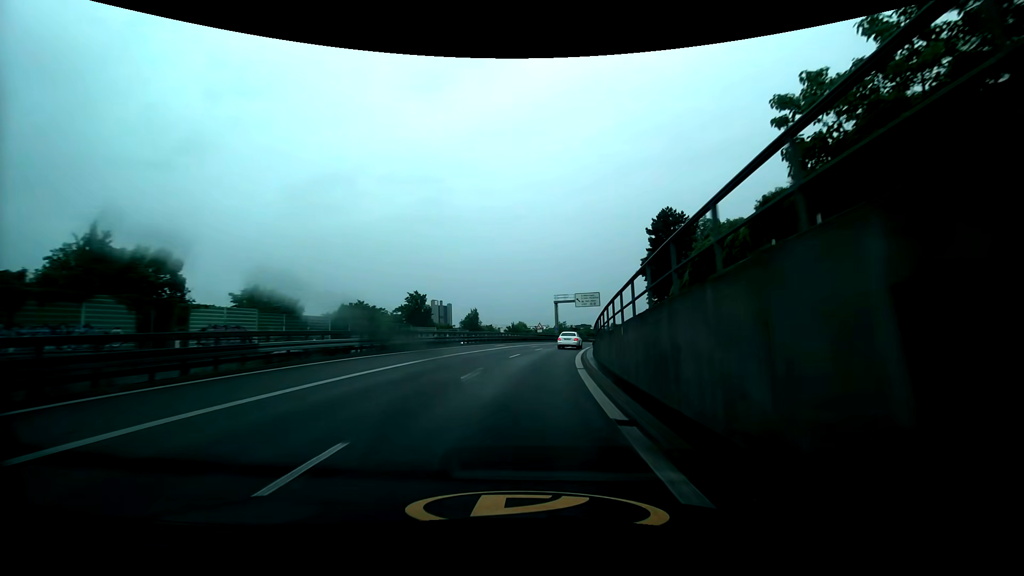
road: trunk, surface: asphalt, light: Day
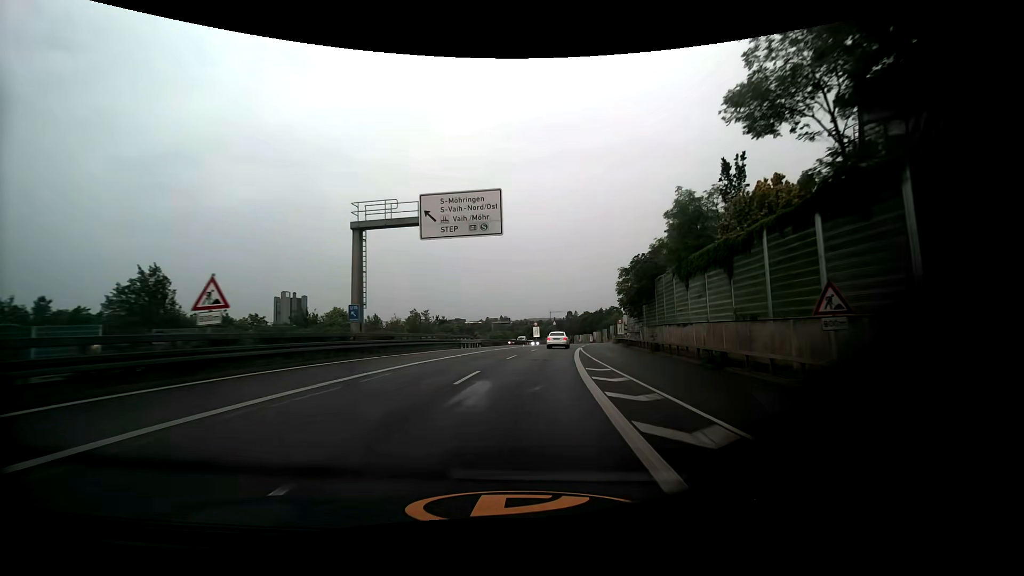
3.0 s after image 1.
(+7.3, +60.8) m; +14°
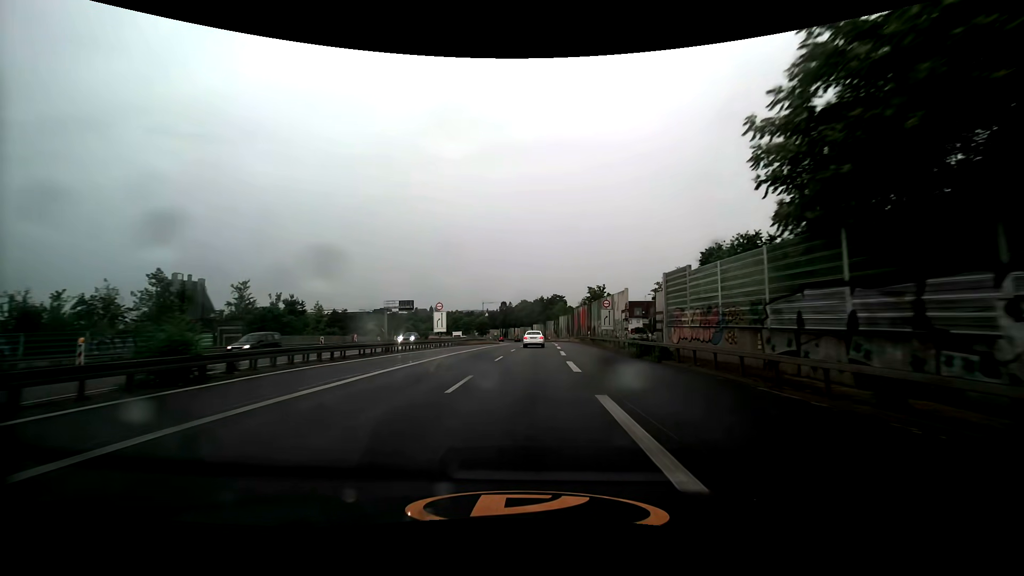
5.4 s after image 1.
(+3.9, +49.5) m; +8°
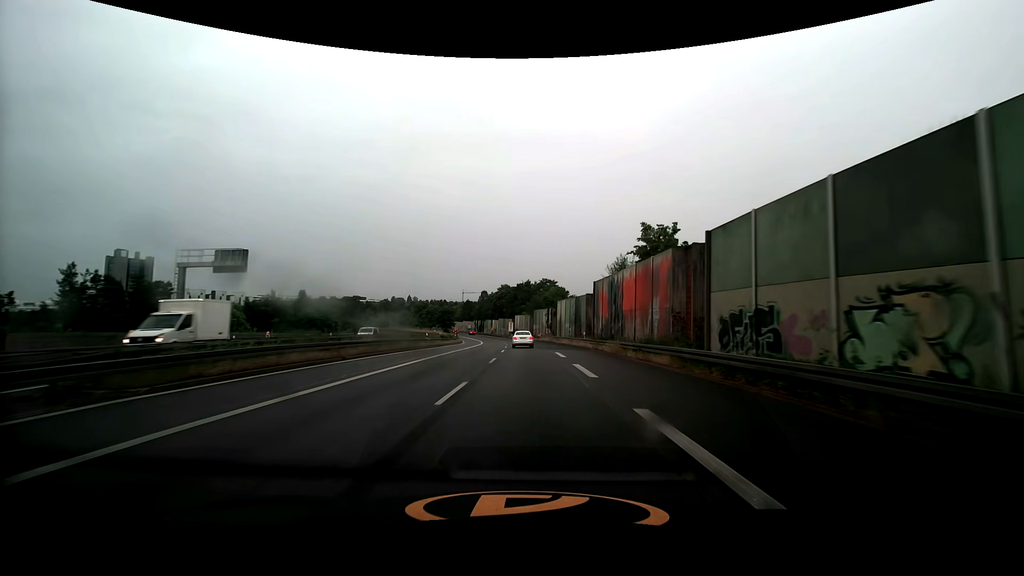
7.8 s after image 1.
(+1.5, +50.0) m; +2°
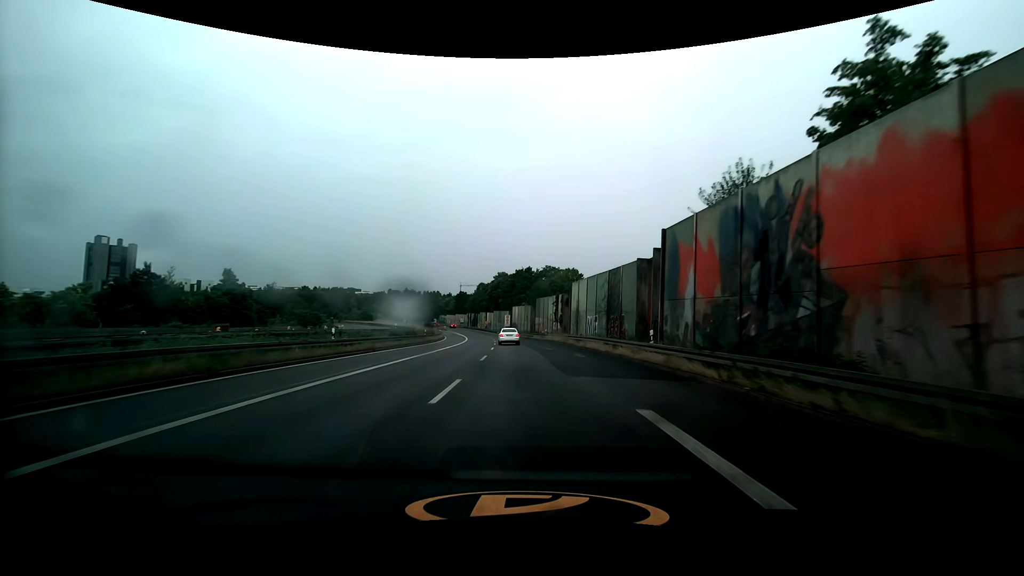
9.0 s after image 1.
(+0.1, +24.3) m; 0°
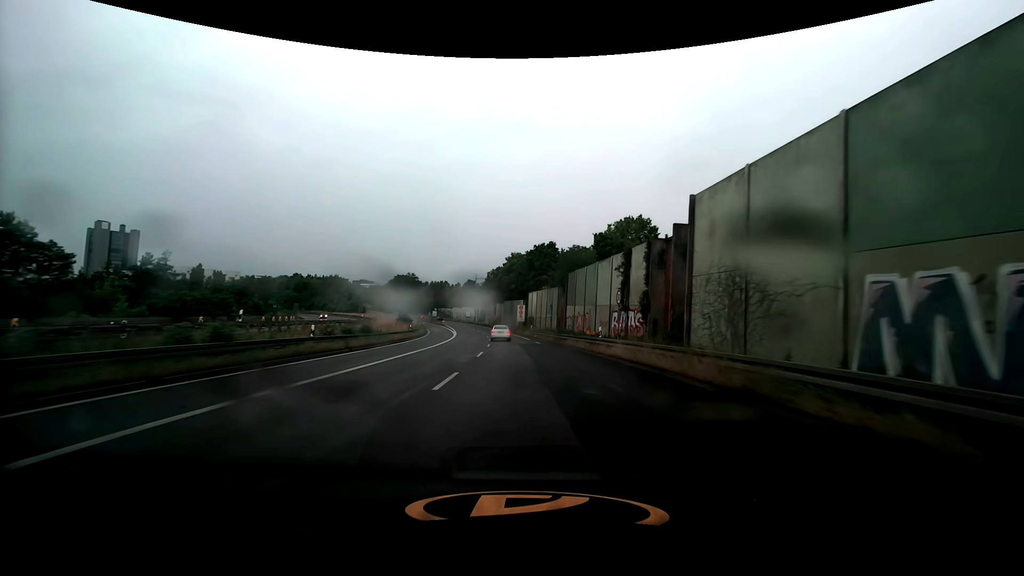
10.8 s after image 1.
(-0.4, +34.4) m; -2°
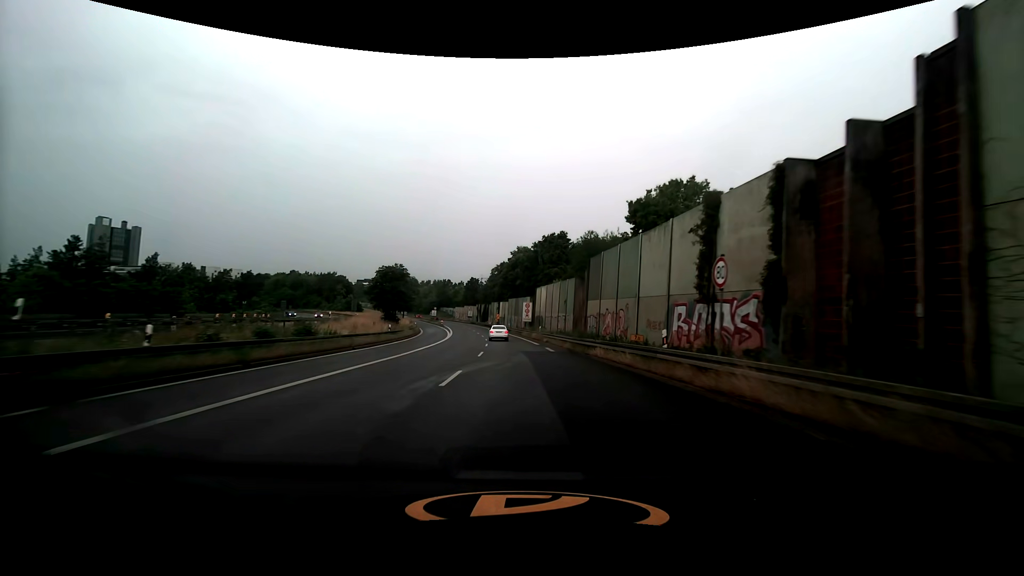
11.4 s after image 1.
(-0.1, +11.1) m; -1°
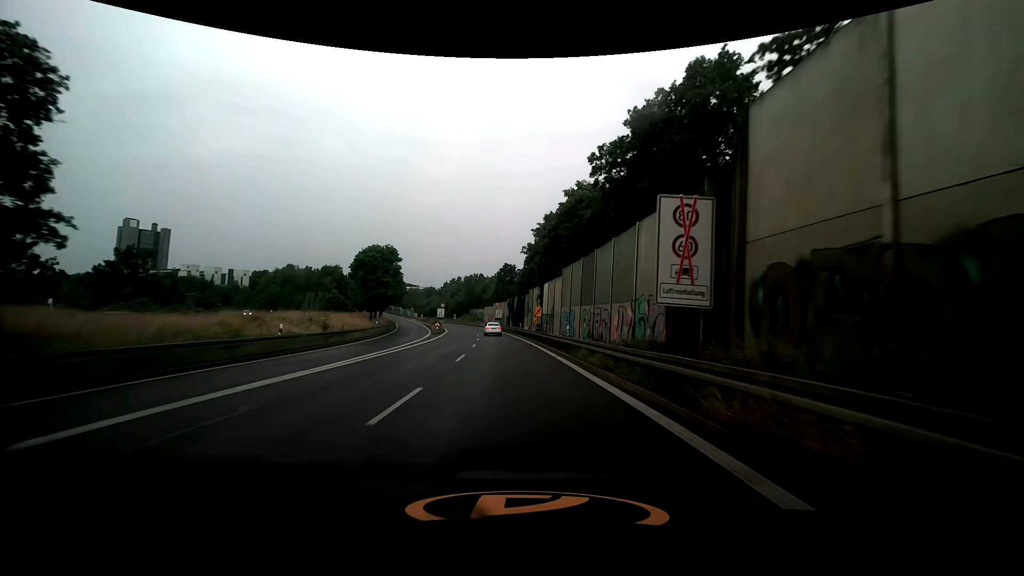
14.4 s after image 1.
(-2.2, +53.2) m; -6°
(0, +10) (0, +20) (-1, +30) (-1, +40) (-2, +50) (-3, +60) (-5, +70) (-6, +80) (-8, +90) (-10, +99) m
